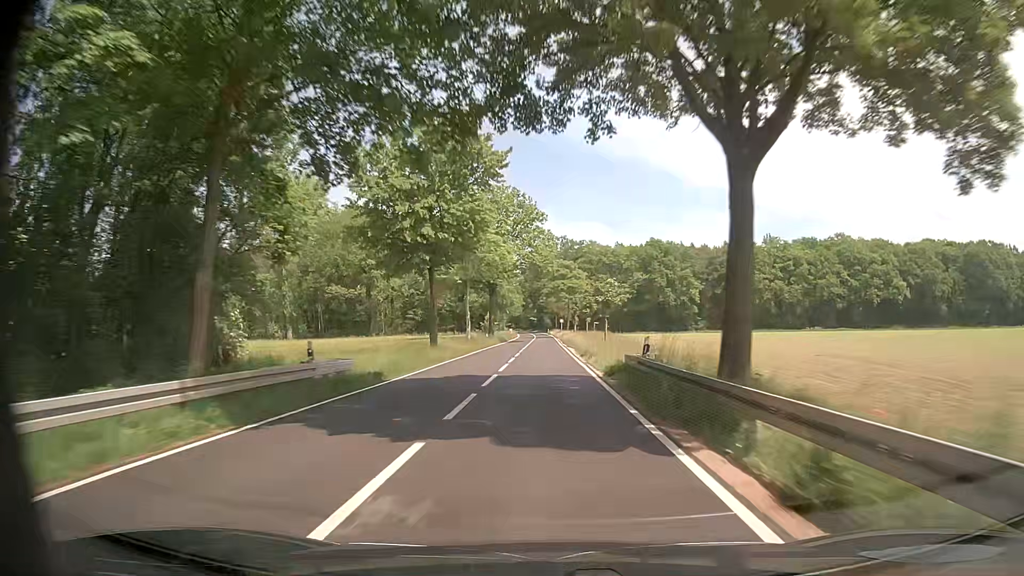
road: tertiary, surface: asphalt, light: Day
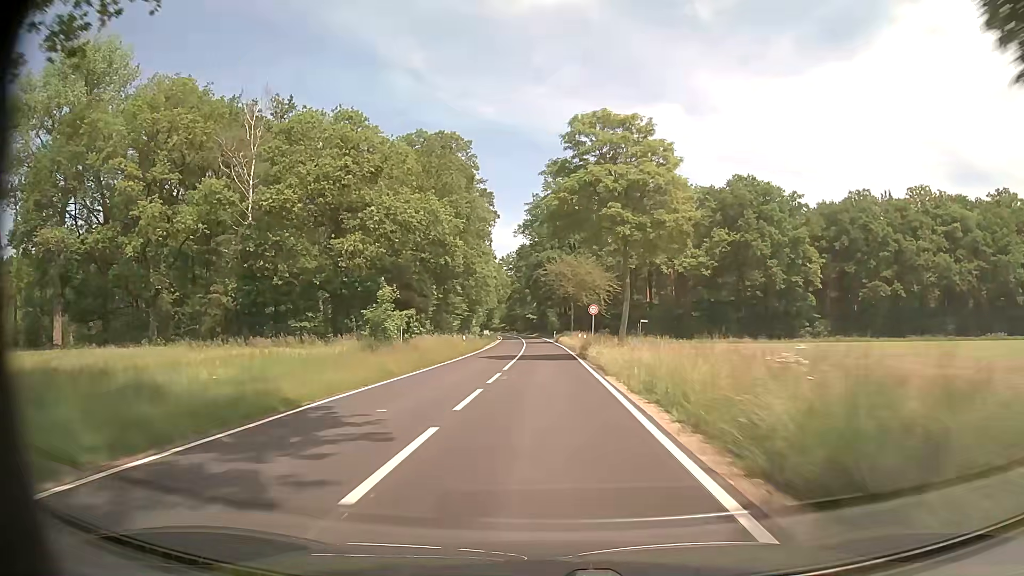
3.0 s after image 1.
(0.0, +71.2) m; 0°
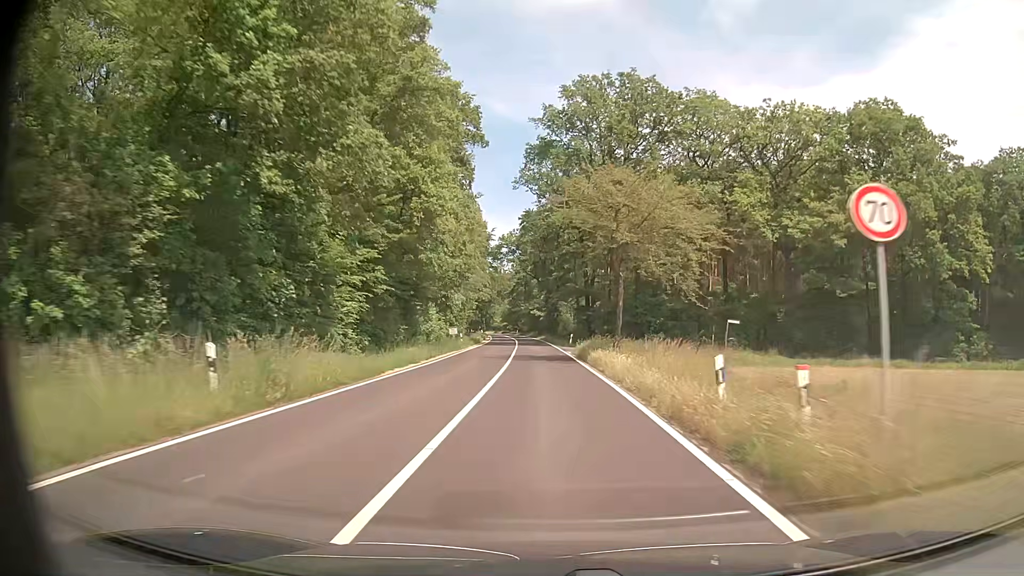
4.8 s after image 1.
(-0.3, +36.5) m; -1°
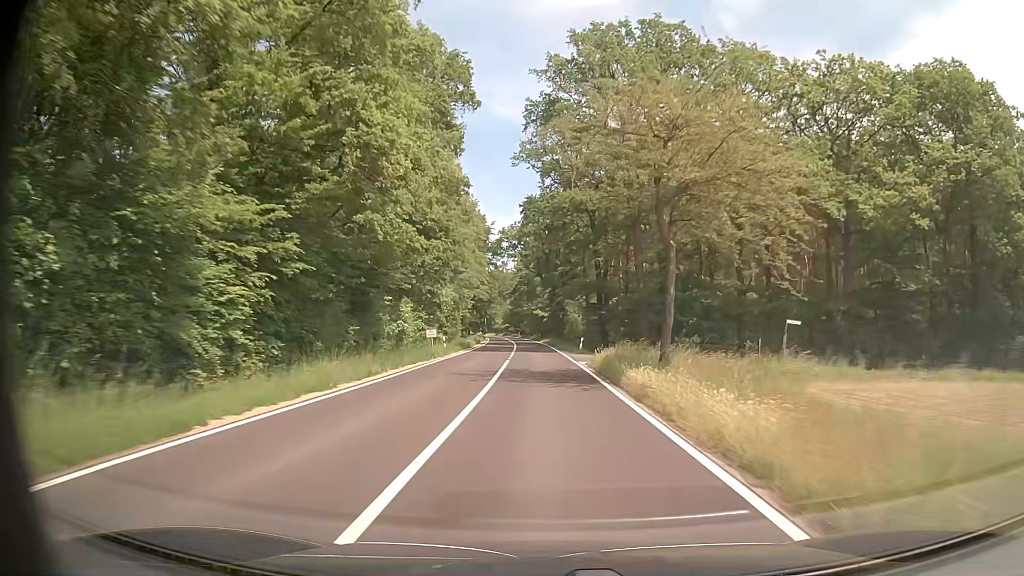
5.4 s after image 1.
(-0.1, +11.0) m; 0°
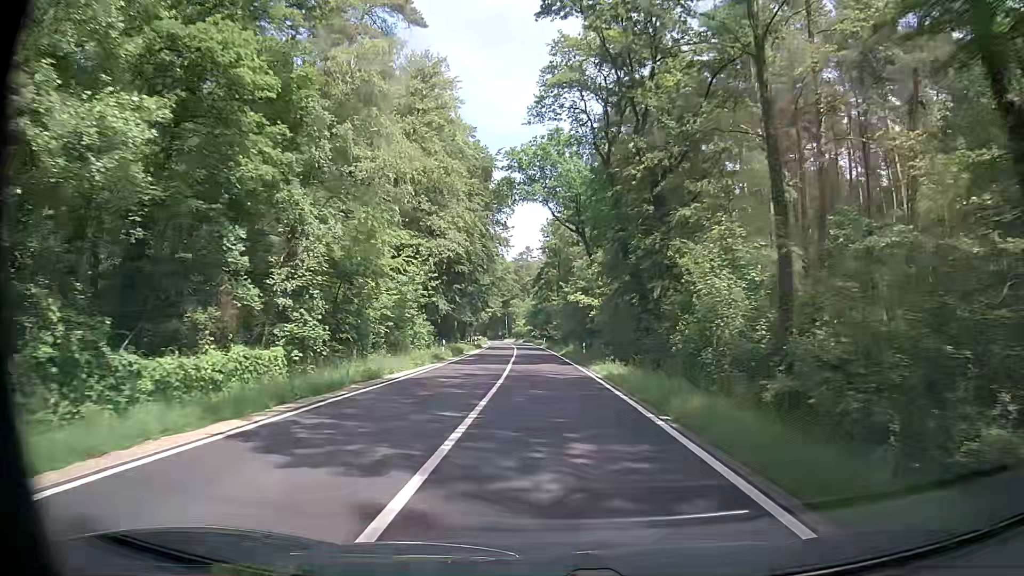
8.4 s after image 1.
(-1.3, +53.7) m; -3°
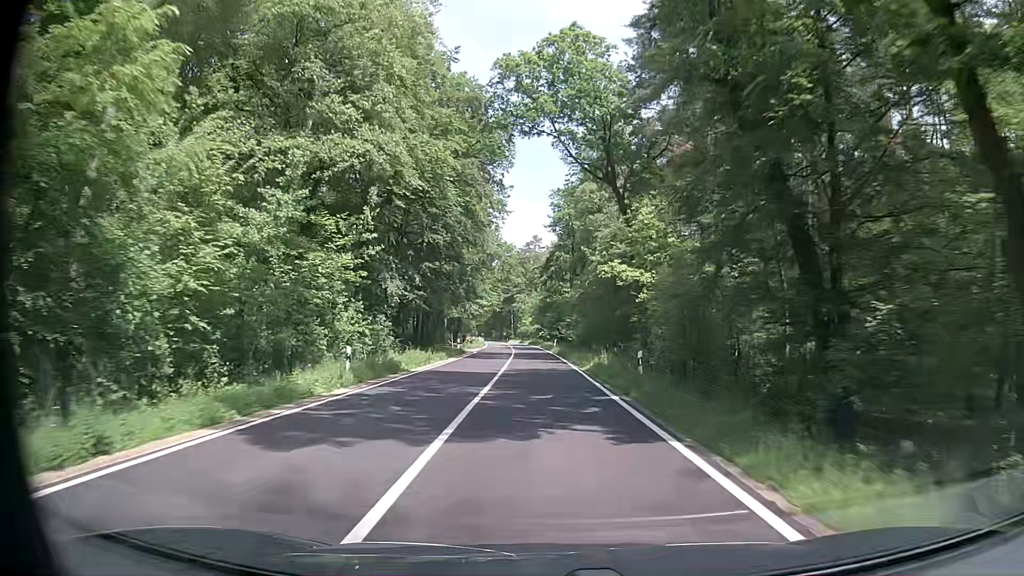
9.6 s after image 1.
(+0.1, +21.8) m; -1°
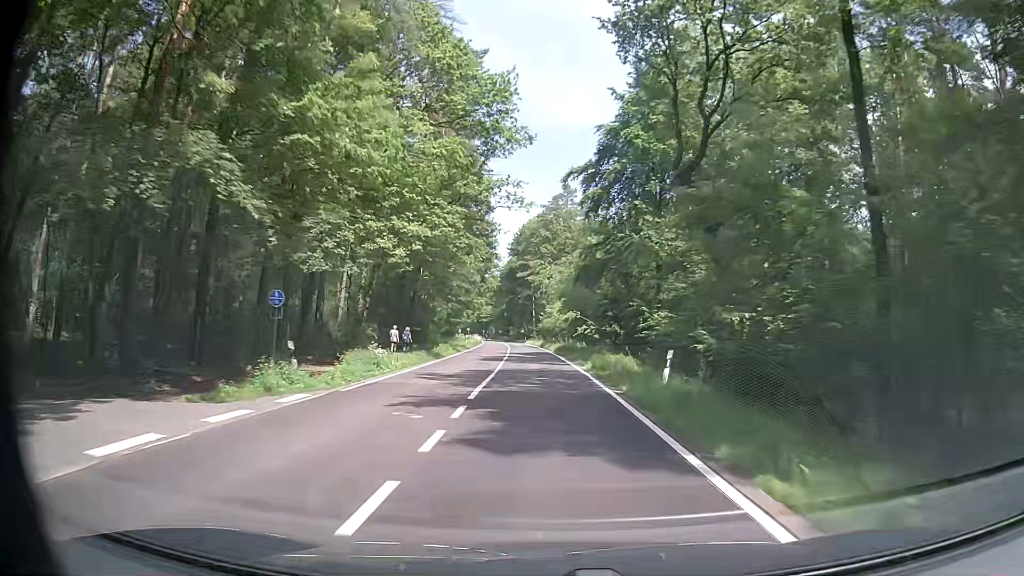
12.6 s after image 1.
(-1.1, +54.5) m; -2°
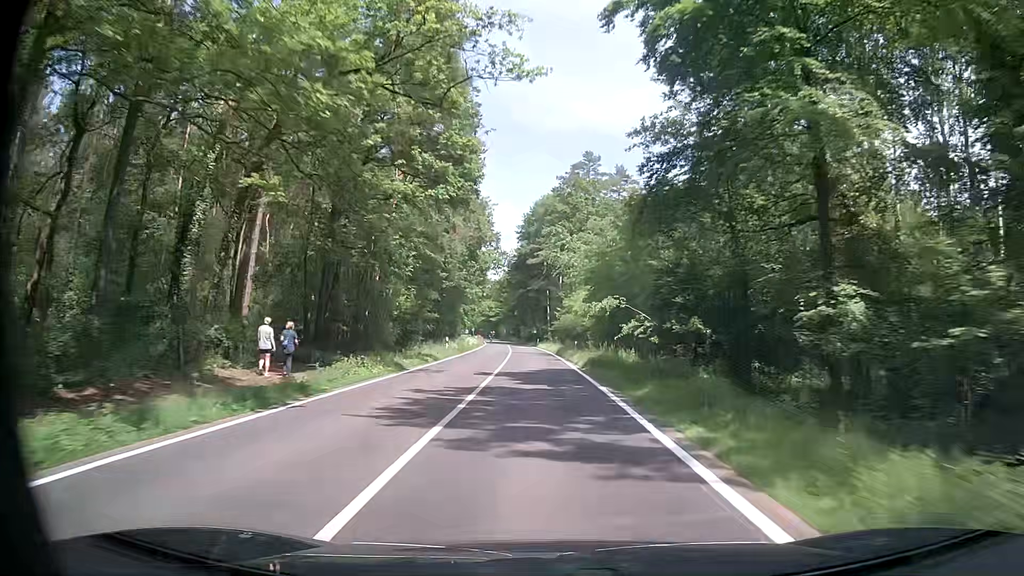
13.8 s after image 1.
(-0.3, +21.8) m; -1°
